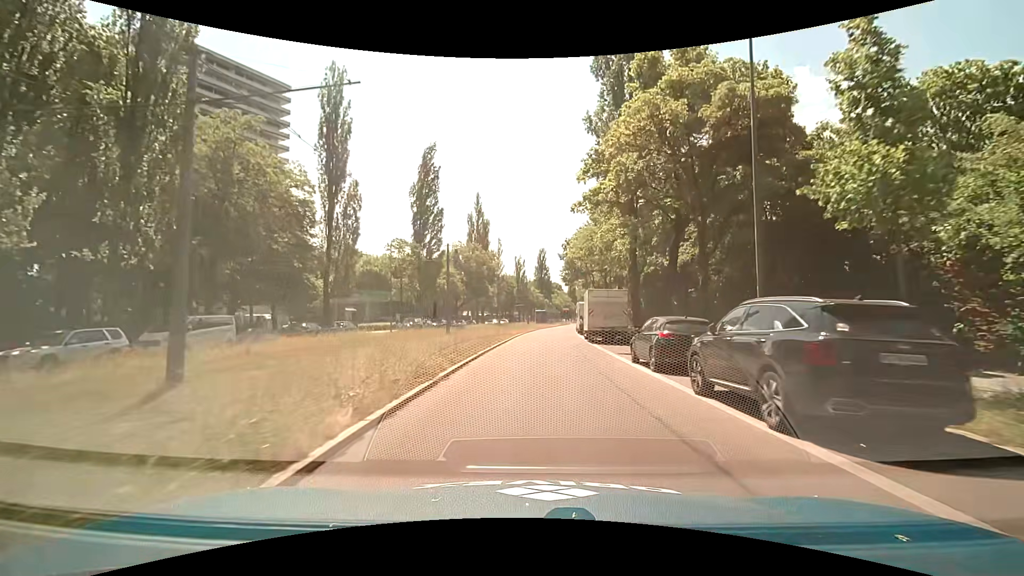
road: secondary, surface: asphalt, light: Day
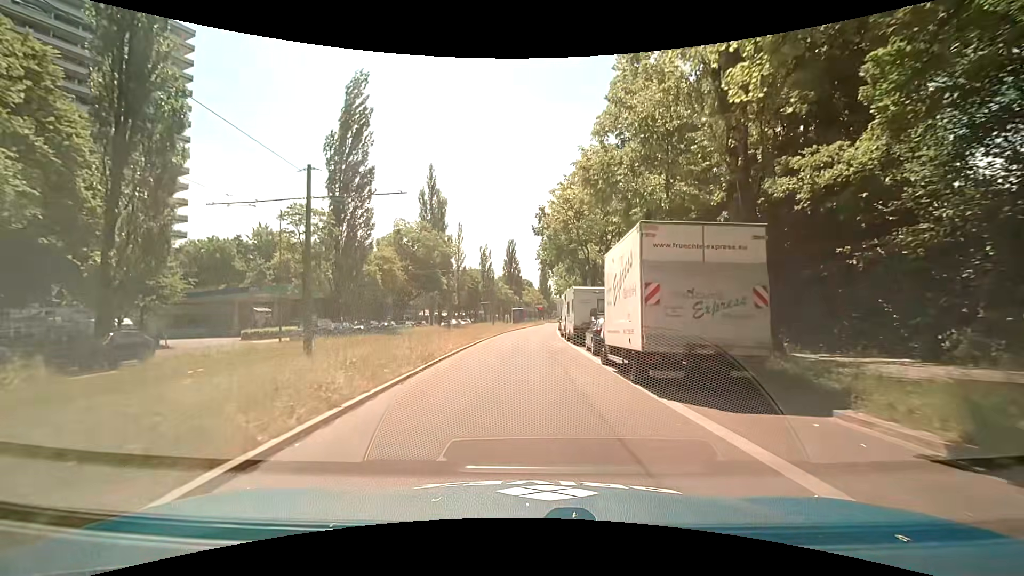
(+0.7, +19.8) m; +4°
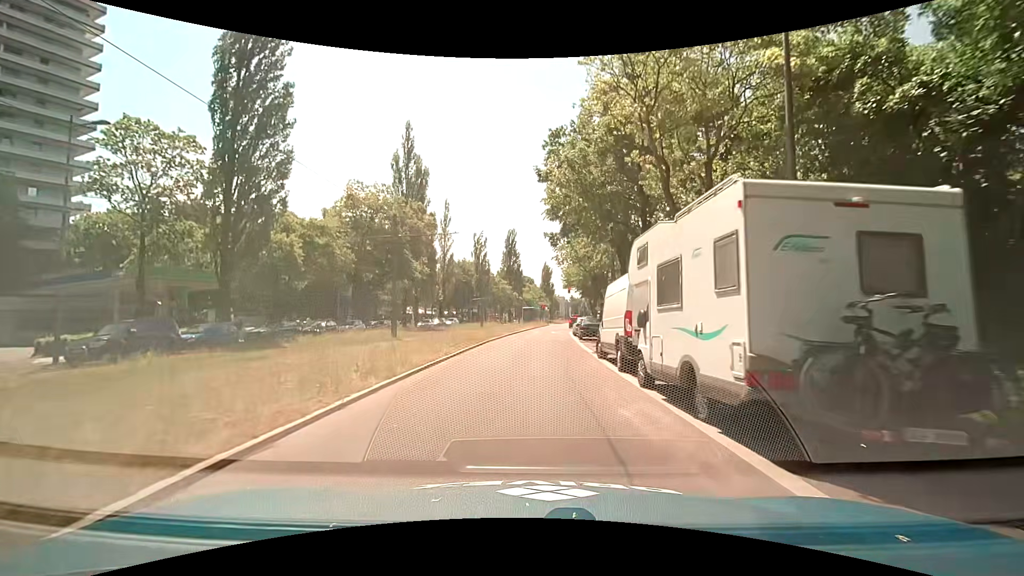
(-0.1, +19.0) m; 0°
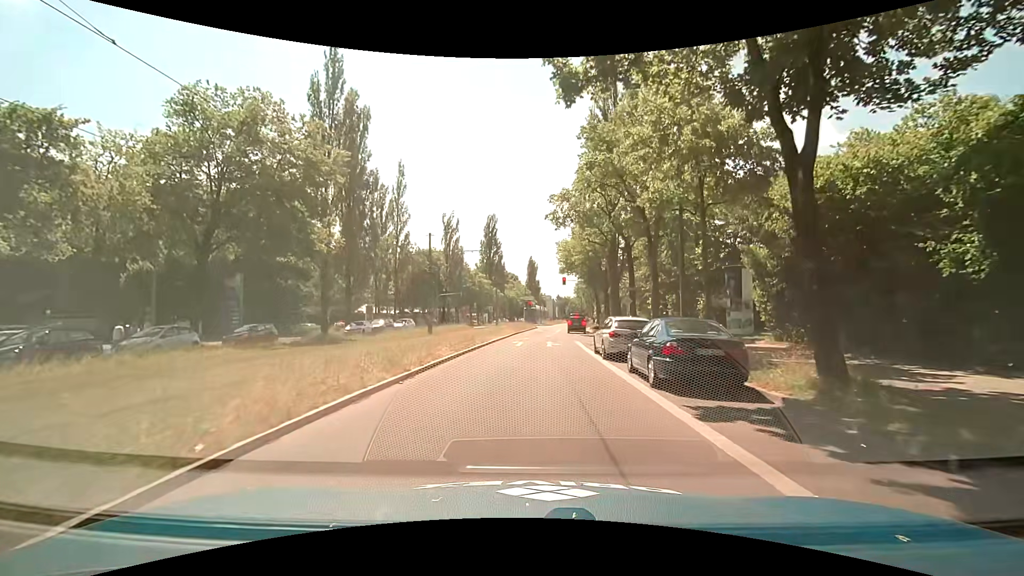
(+0.3, +21.5) m; +2°
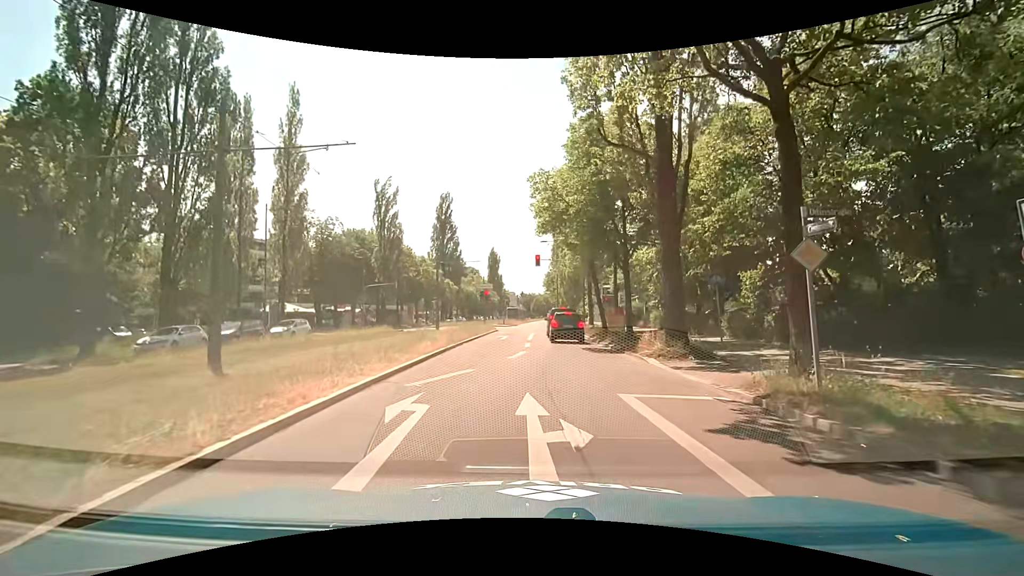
(+0.2, +20.3) m; +3°
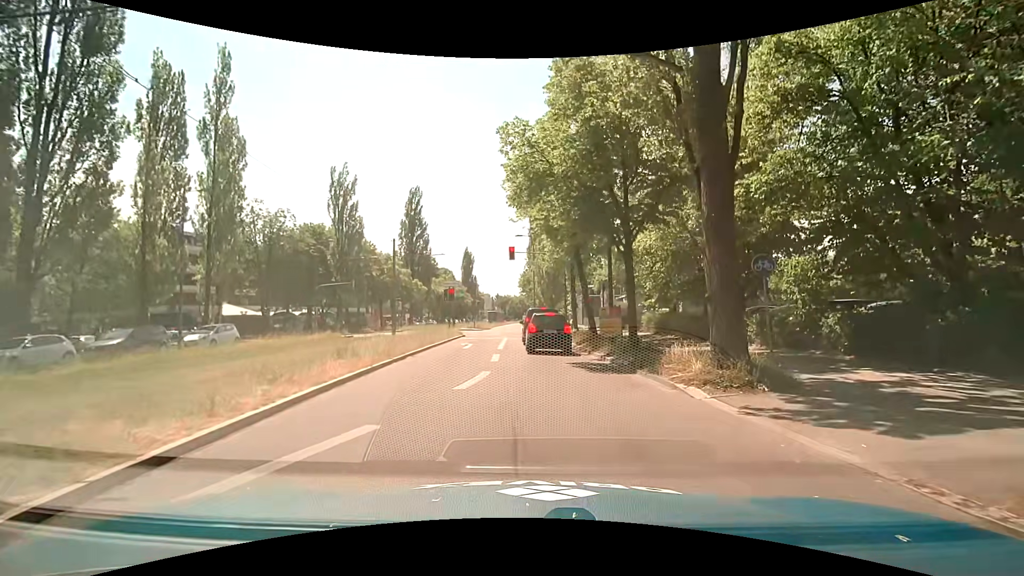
(+0.2, +6.0) m; +4°
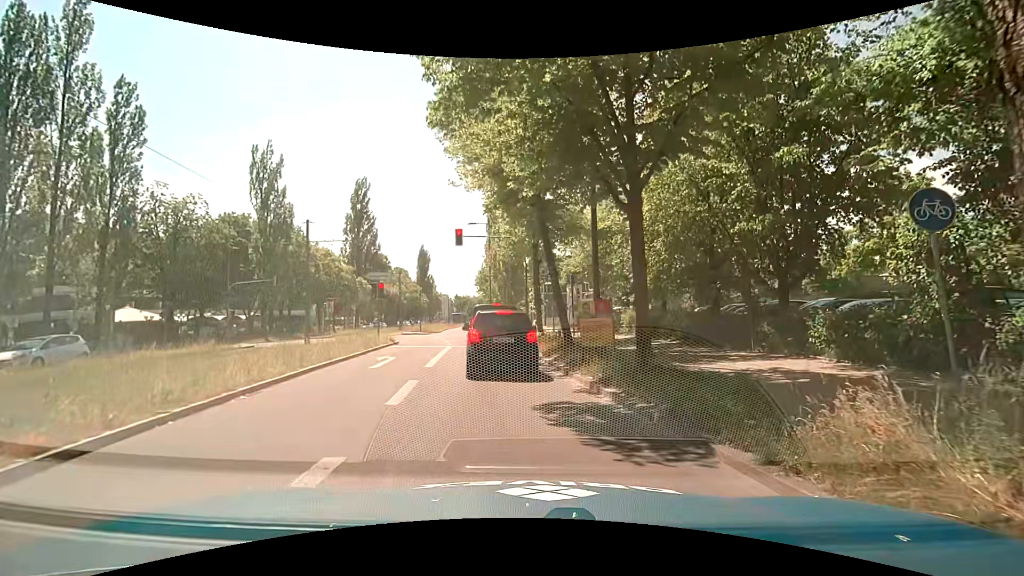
(+0.3, +7.2) m; +4°
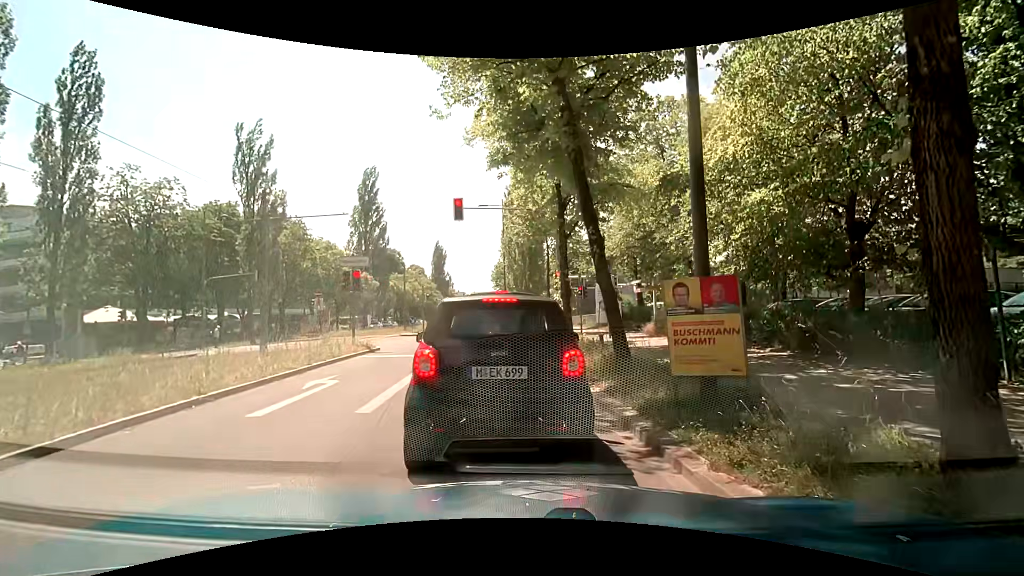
(-0.1, +6.7) m; -1°
